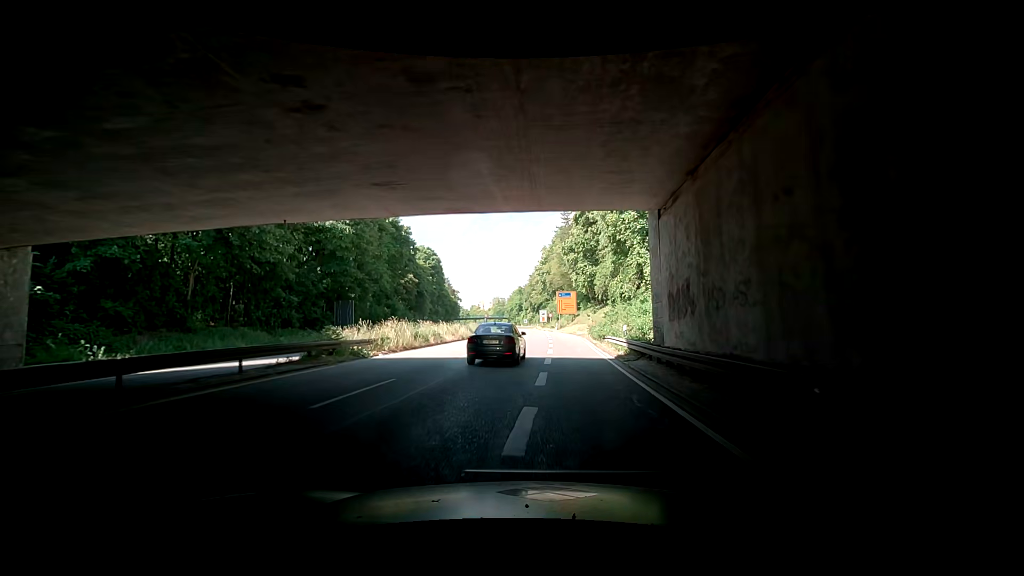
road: trunk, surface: asphalt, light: Day
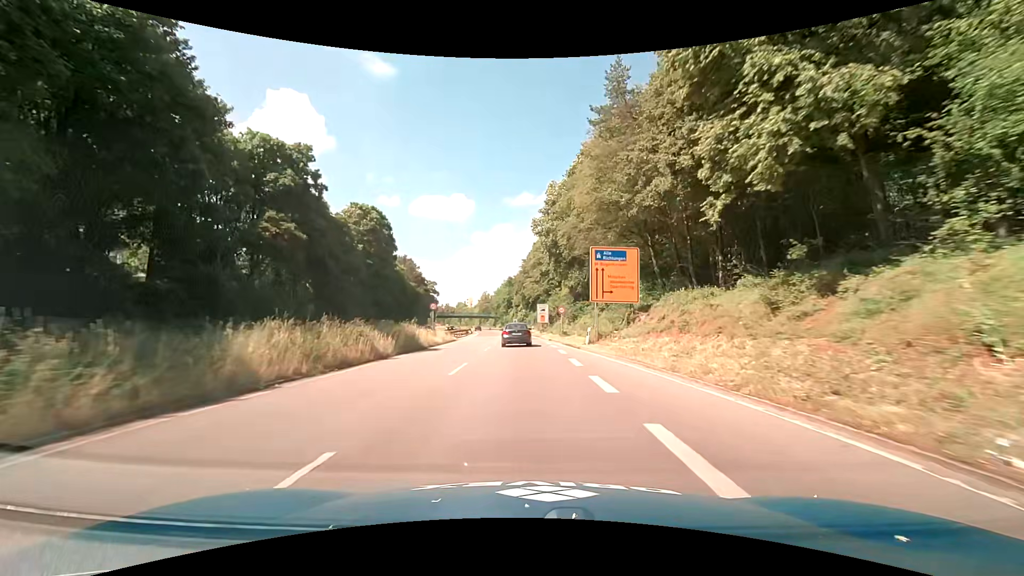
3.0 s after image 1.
(-0.5, +44.0) m; 0°
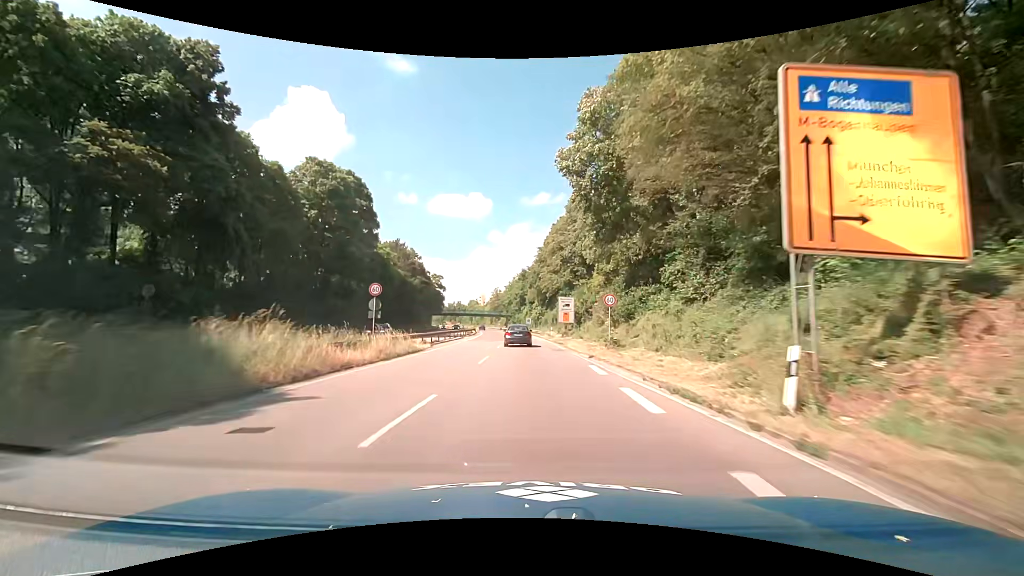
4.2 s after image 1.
(-0.1, +20.1) m; -1°
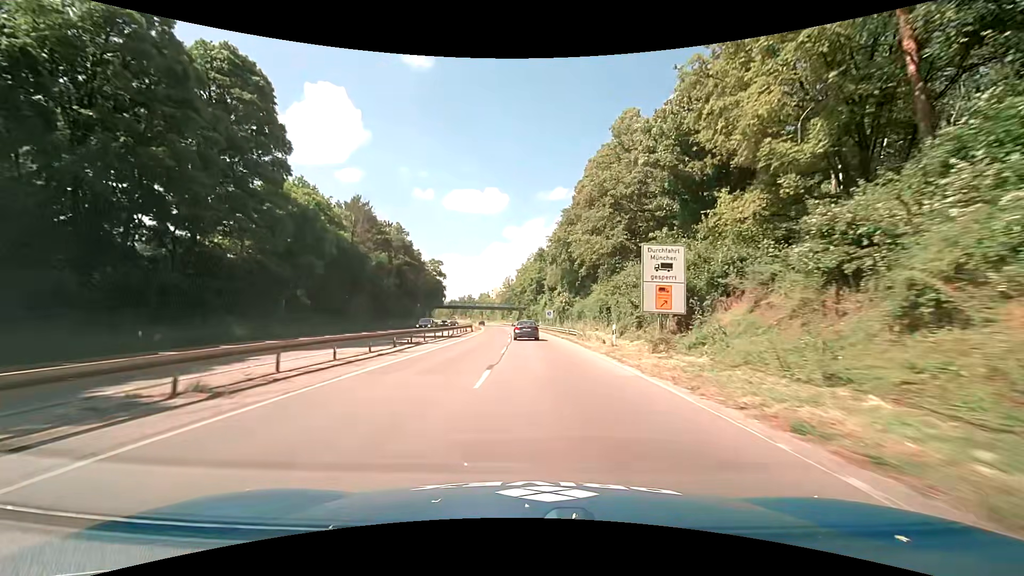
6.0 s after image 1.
(-0.8, +31.2) m; -2°
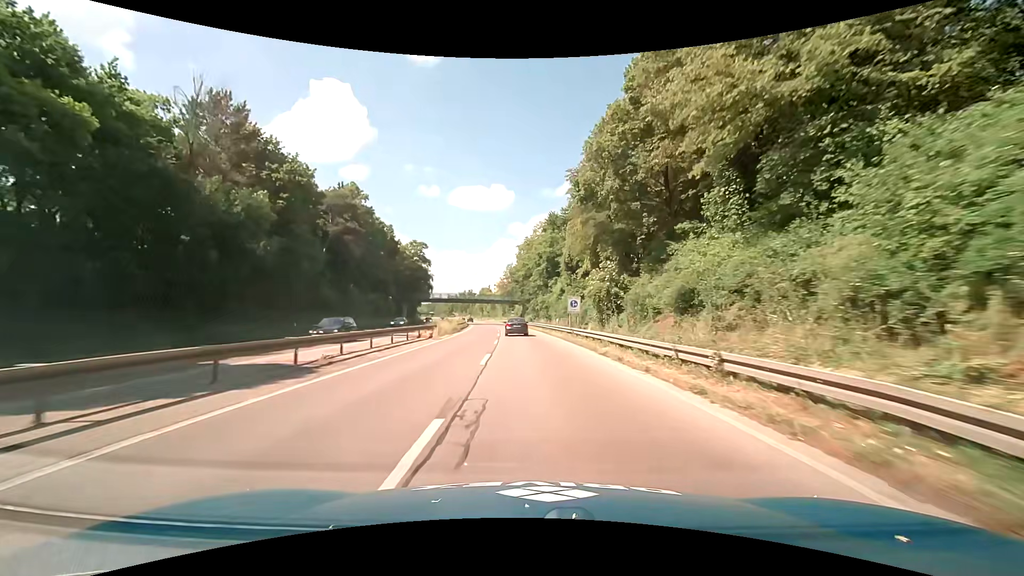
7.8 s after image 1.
(-0.3, +30.8) m; -1°
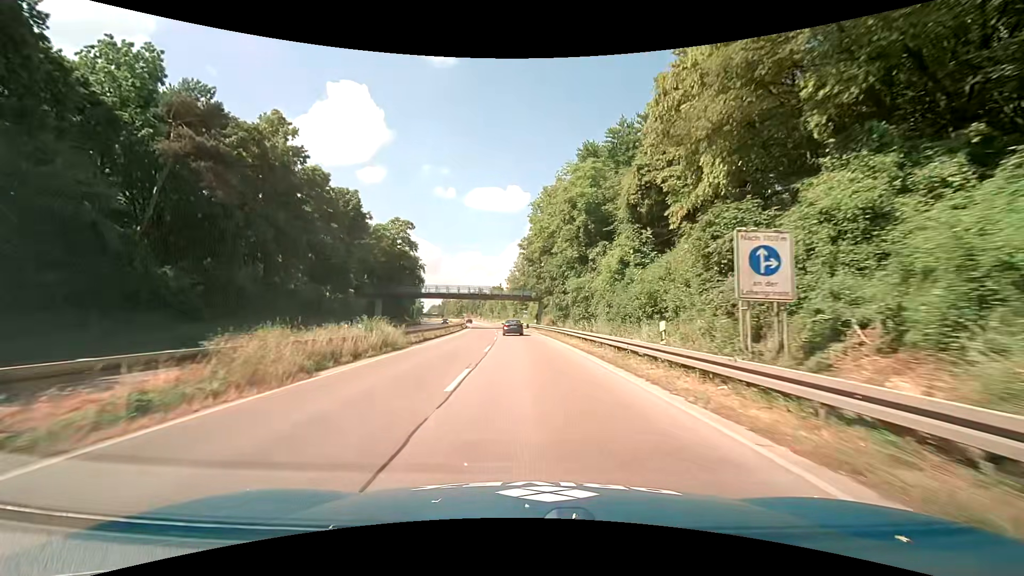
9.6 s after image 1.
(-0.2, +29.0) m; -1°
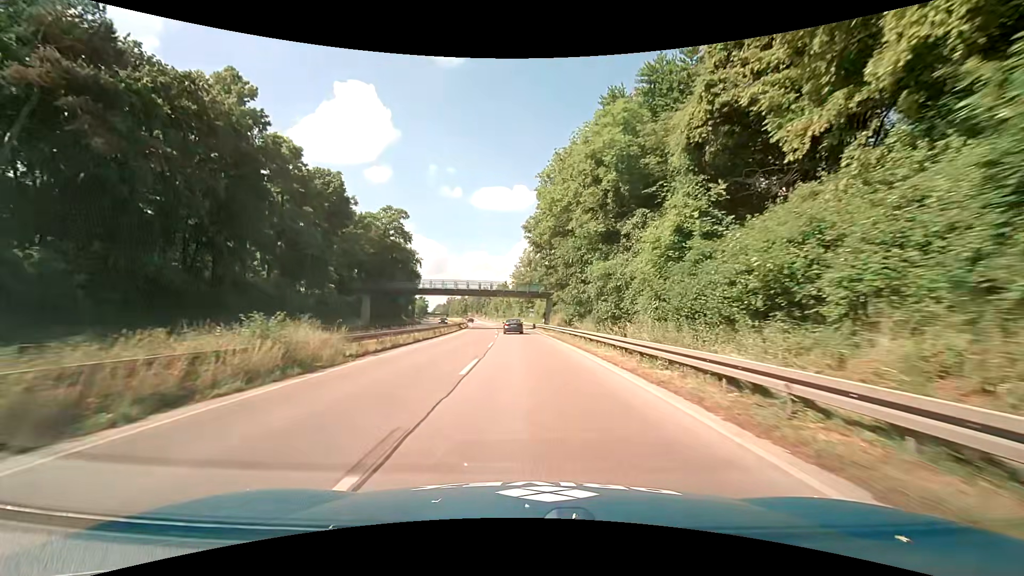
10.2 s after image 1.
(0.0, +9.3) m; -1°
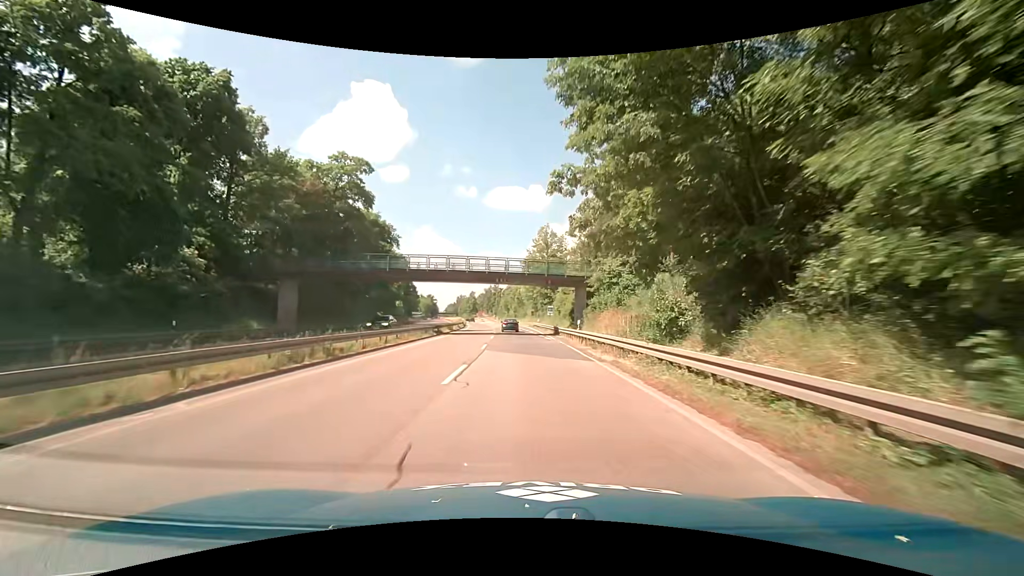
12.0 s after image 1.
(-0.4, +26.8) m; -2°
(0, +10) (0, +20) (0, +30) (-1, +40) (-1, +50) (-2, +60) (-2, +70) (-3, +80) (-4, +90) (-5, +100) m
